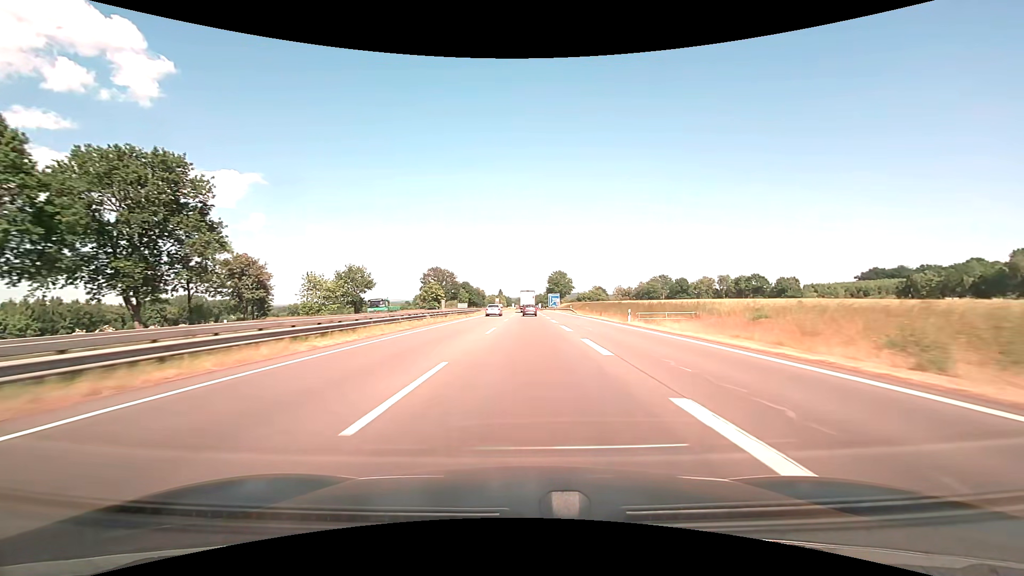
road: motorway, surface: asphalt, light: Day
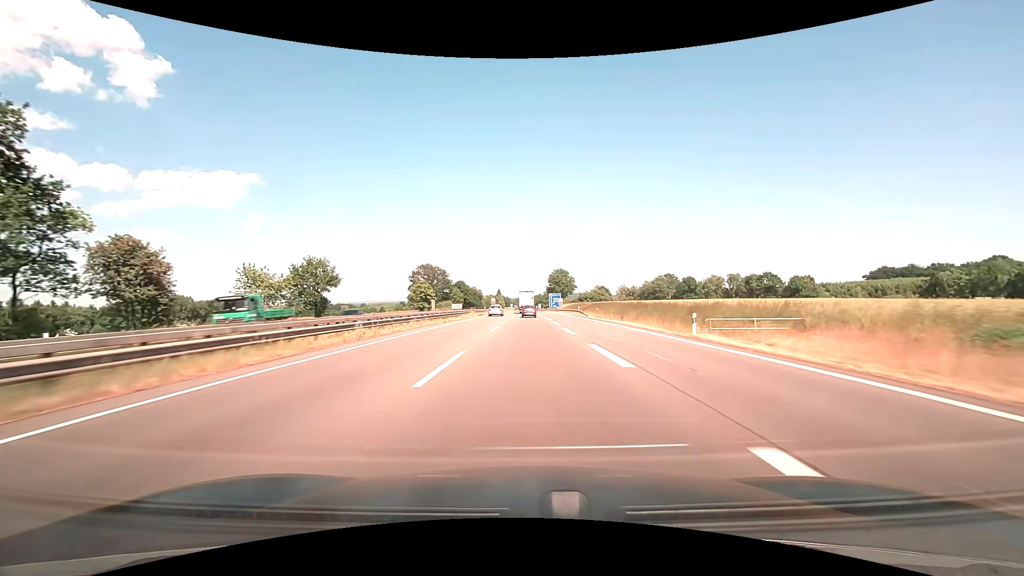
(0.0, +14.2) m; 0°
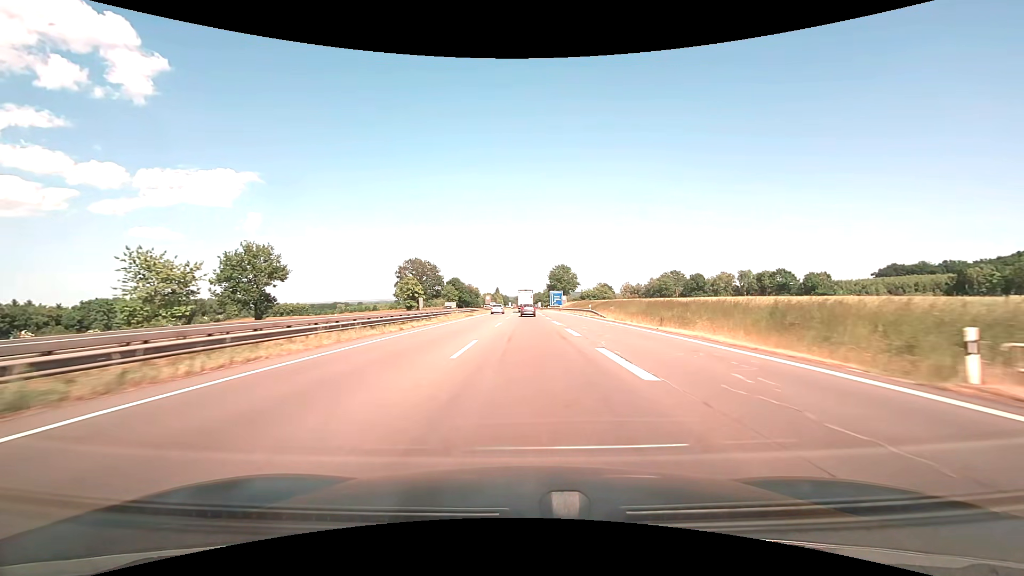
(0.0, +13.9) m; 0°
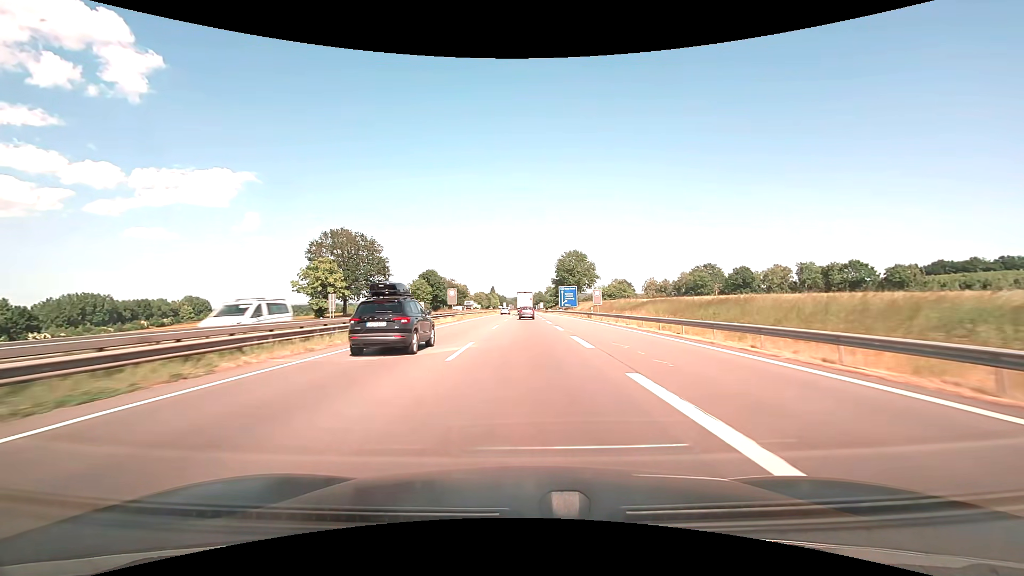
(+0.1, +52.9) m; 0°
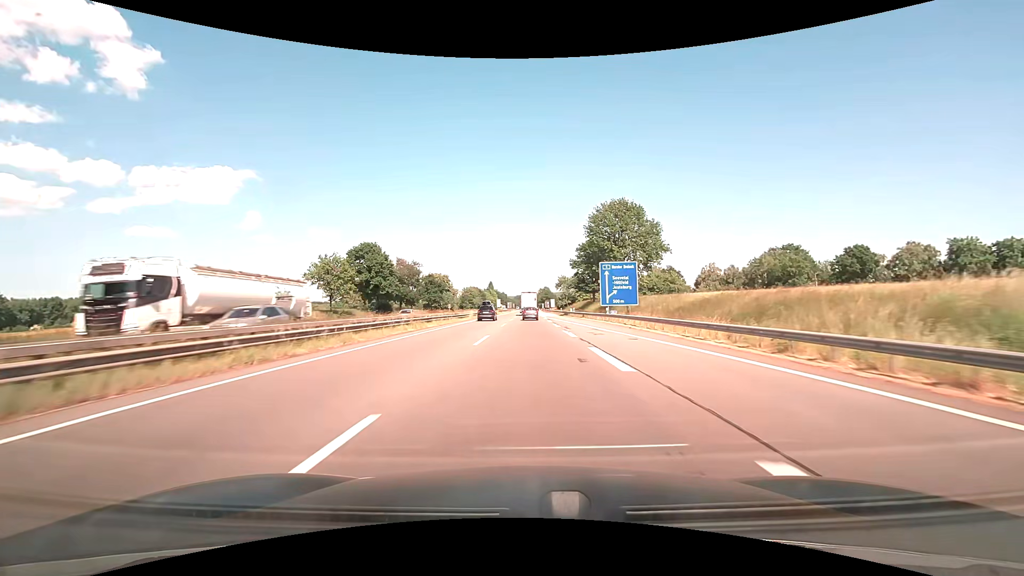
(-0.1, +65.5) m; 0°
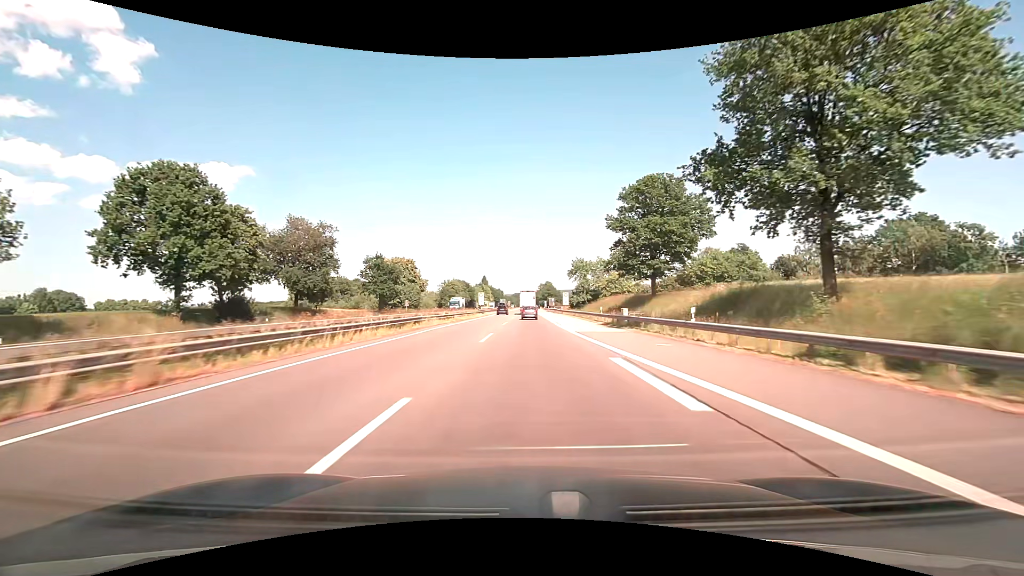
(+0.1, +52.1) m; 0°
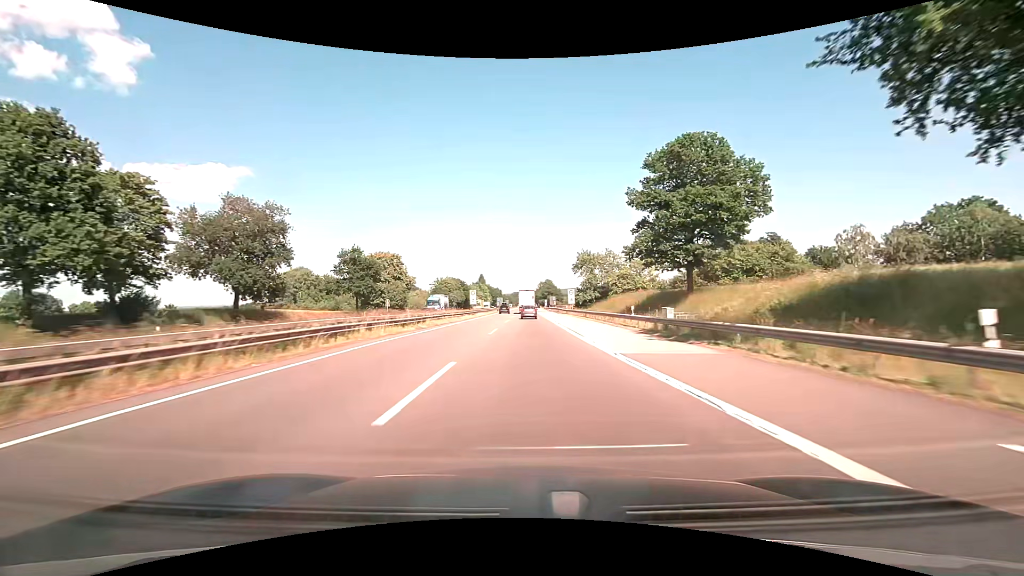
(0.0, +13.0) m; 0°
(0, +10) (0, +20) (0, +30) (0, +40) (0, +50) (0, +60) (0, +70) (0, +80) (0, +90) (0, +100) m
